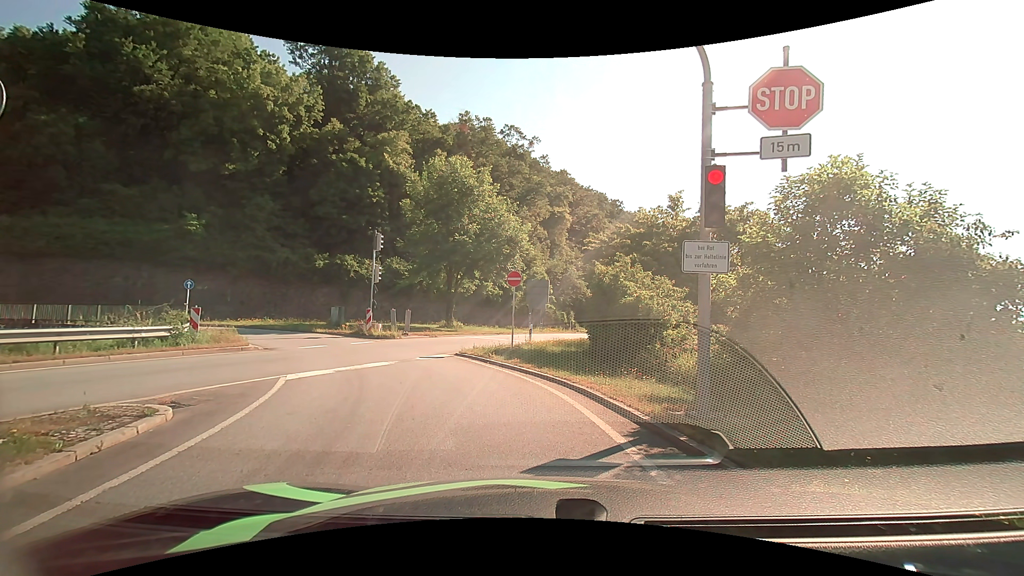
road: primary_link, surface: asphalt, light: Day
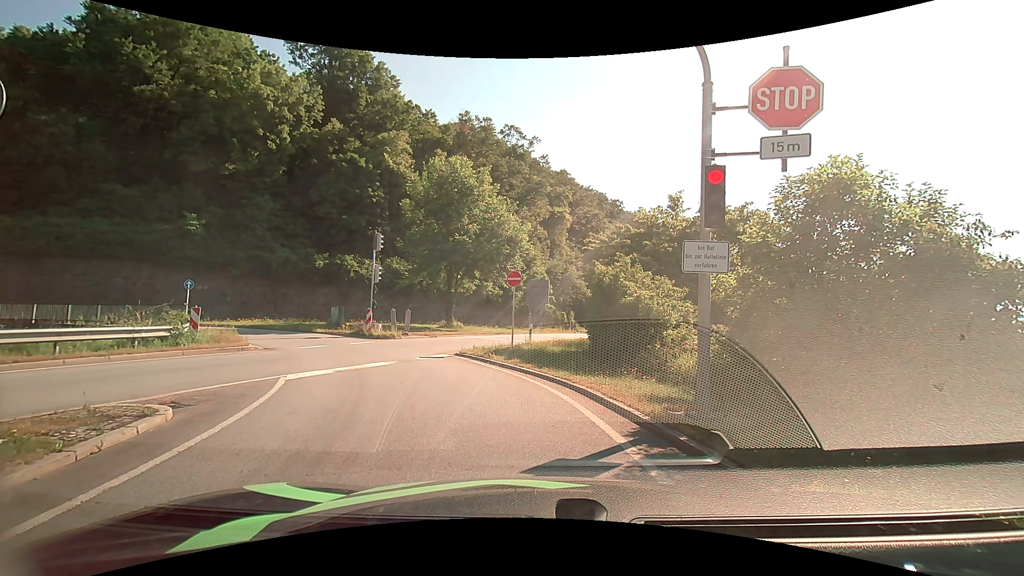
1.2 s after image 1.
(0.0, 0.0) m; 0°
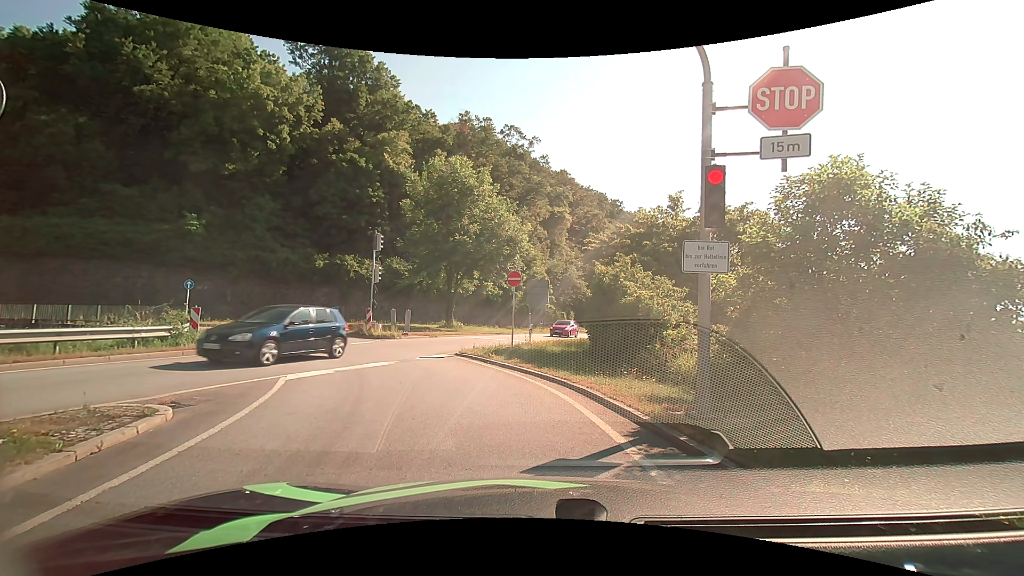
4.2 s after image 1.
(0.0, 0.0) m; 0°
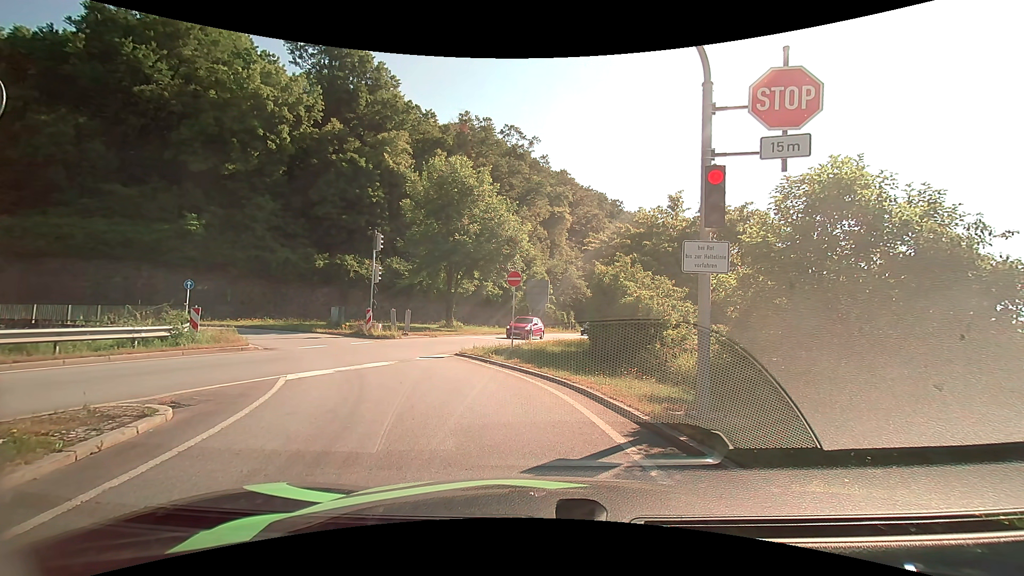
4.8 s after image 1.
(0.0, 0.0) m; 0°
(-2, +10) (-7, +18) (-14, +25) (-24, +29) (-34, +29) (-43, +27) (-53, +23) (-62, +20) (-72, +17) (-82, +15) m
